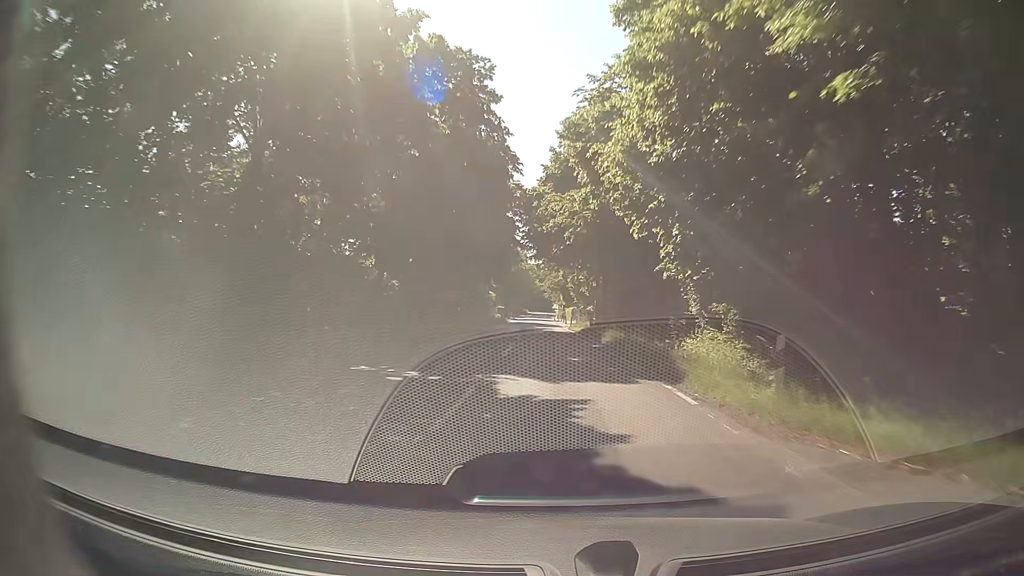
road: secondary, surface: asphalt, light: Day
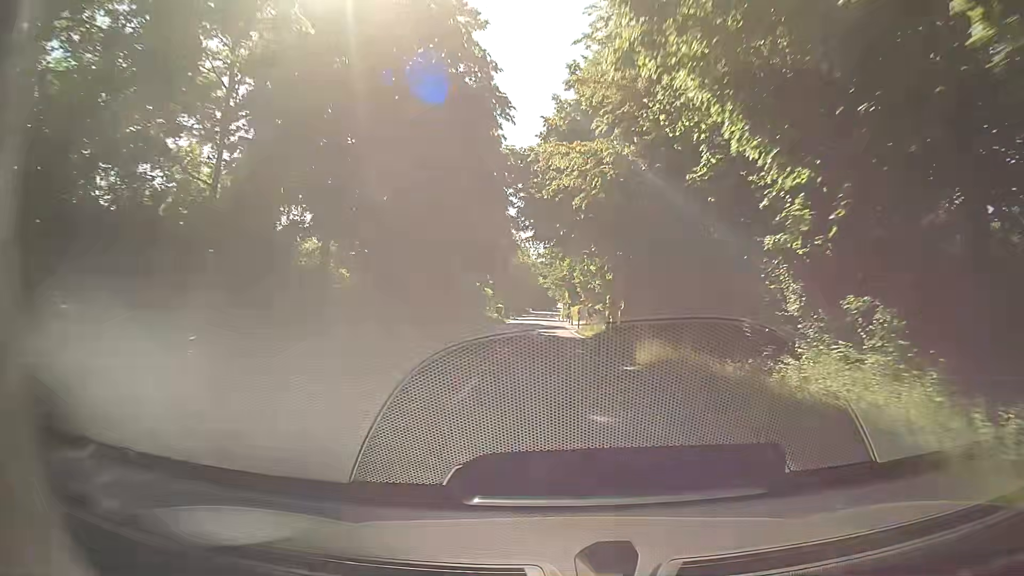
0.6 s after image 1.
(-0.1, +10.3) m; 0°
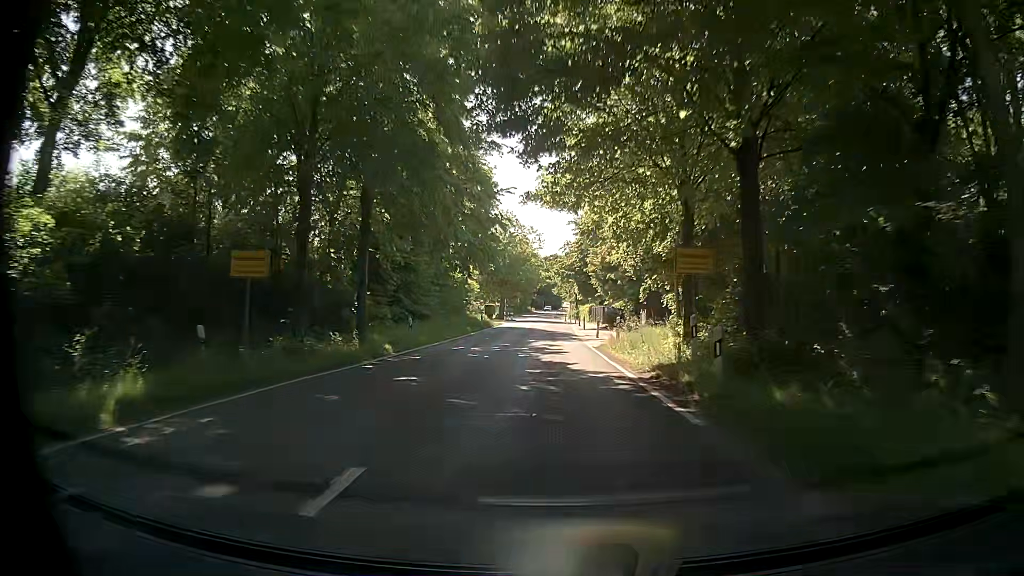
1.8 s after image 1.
(-0.1, +19.6) m; -1°
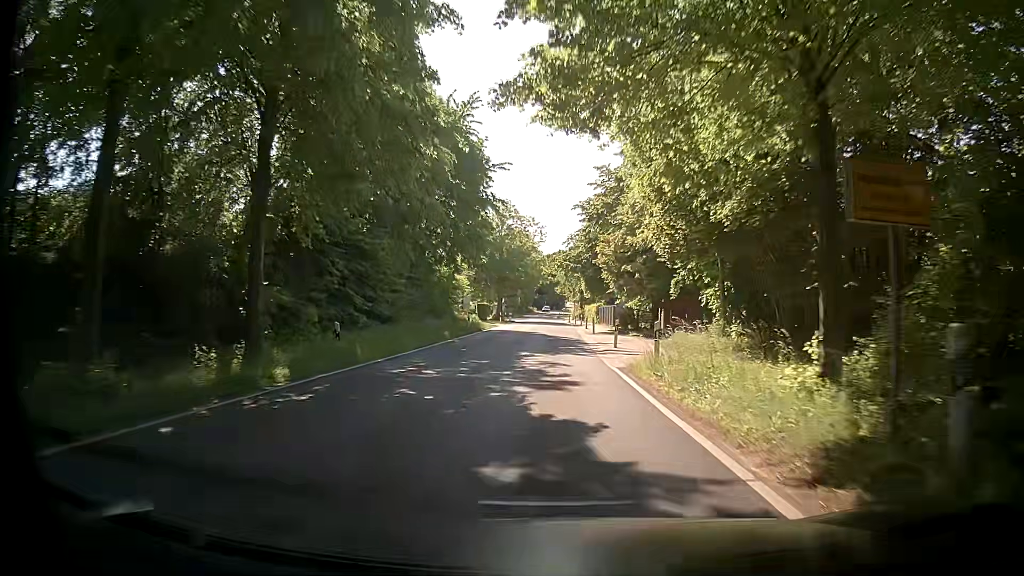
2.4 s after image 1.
(0.0, +9.1) m; 0°
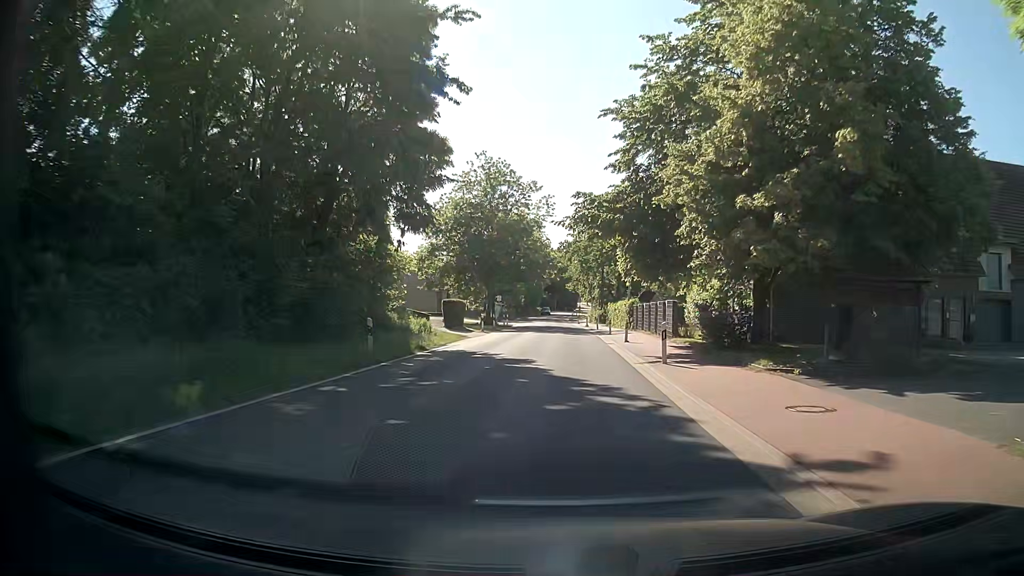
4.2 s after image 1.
(-0.3, +23.8) m; 0°
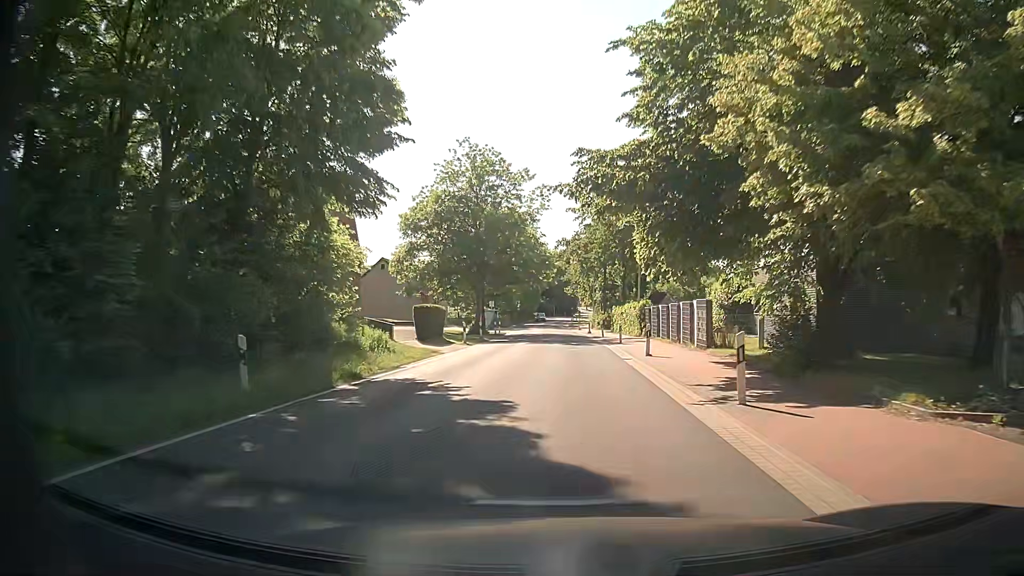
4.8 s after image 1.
(0.0, +7.6) m; -1°
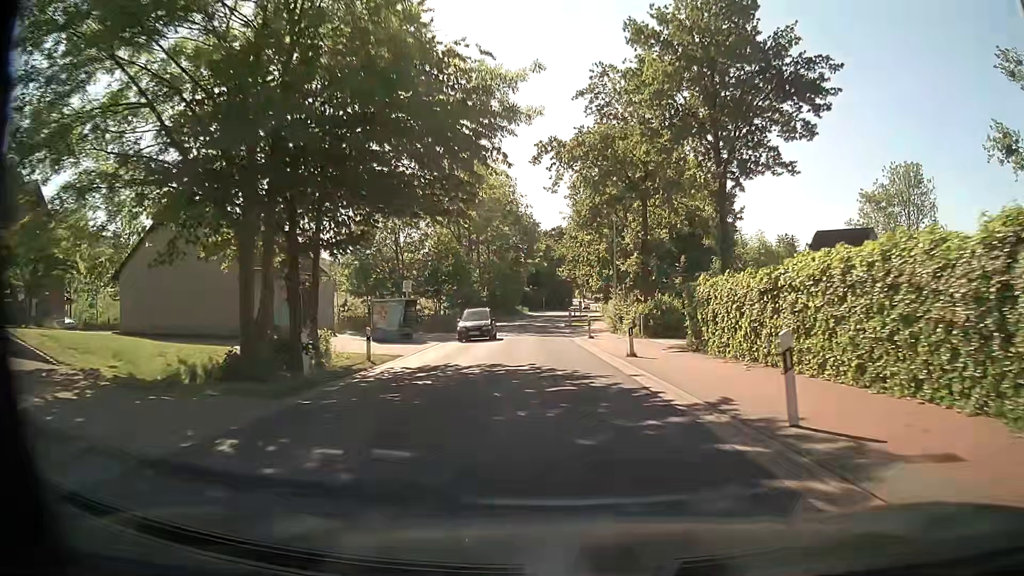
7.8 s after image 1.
(+0.9, +39.4) m; +1°
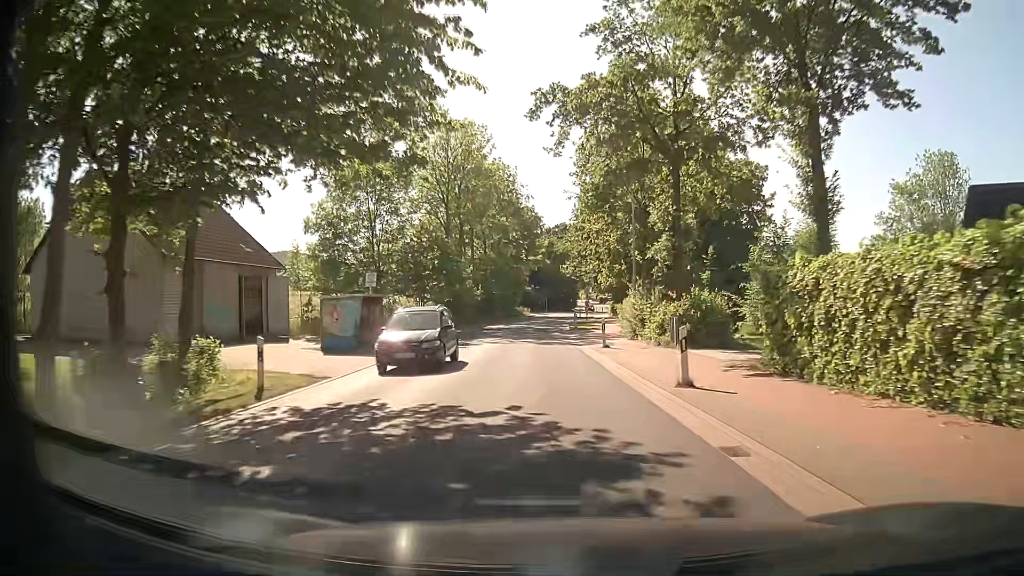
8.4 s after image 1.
(0.0, +8.0) m; 0°
(0, +10) (0, +20) (0, +30) (-1, +40) (-1, +50) (-1, +60) (0, +70) (0, +80) (+1, +90) (+2, +100) m
